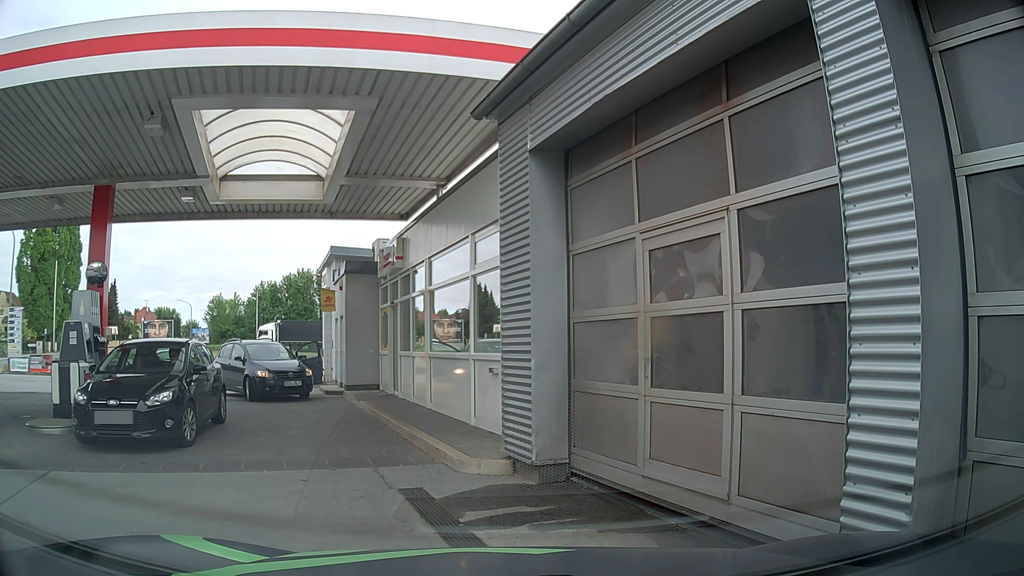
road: service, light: Day
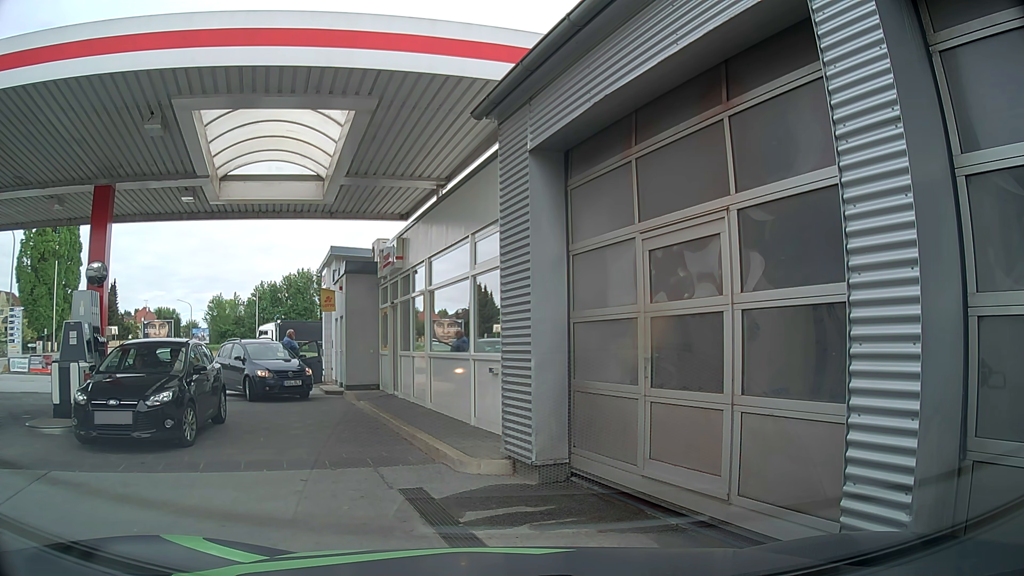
(0.0, 0.0) m; 0°
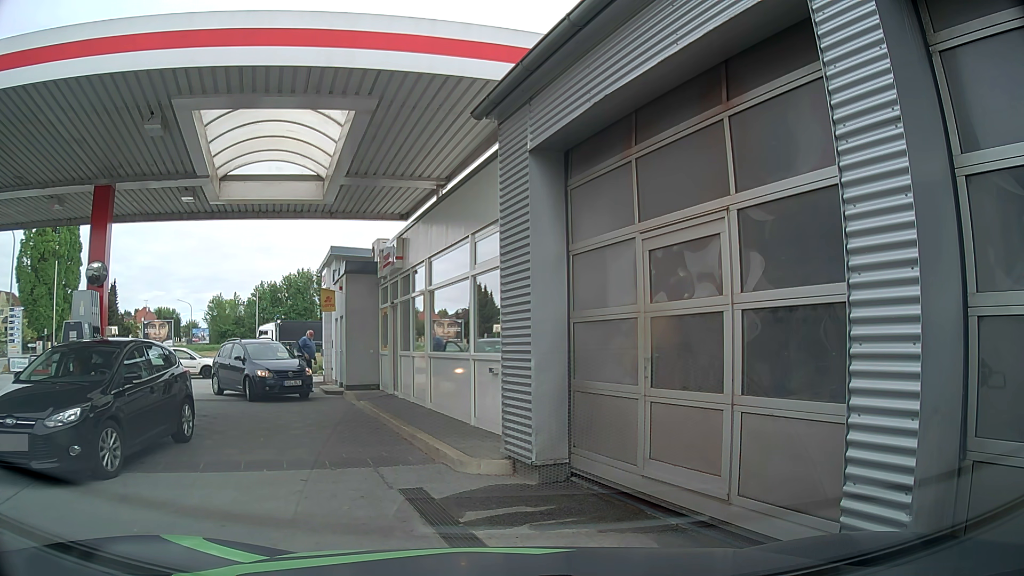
(0.0, 0.0) m; 0°
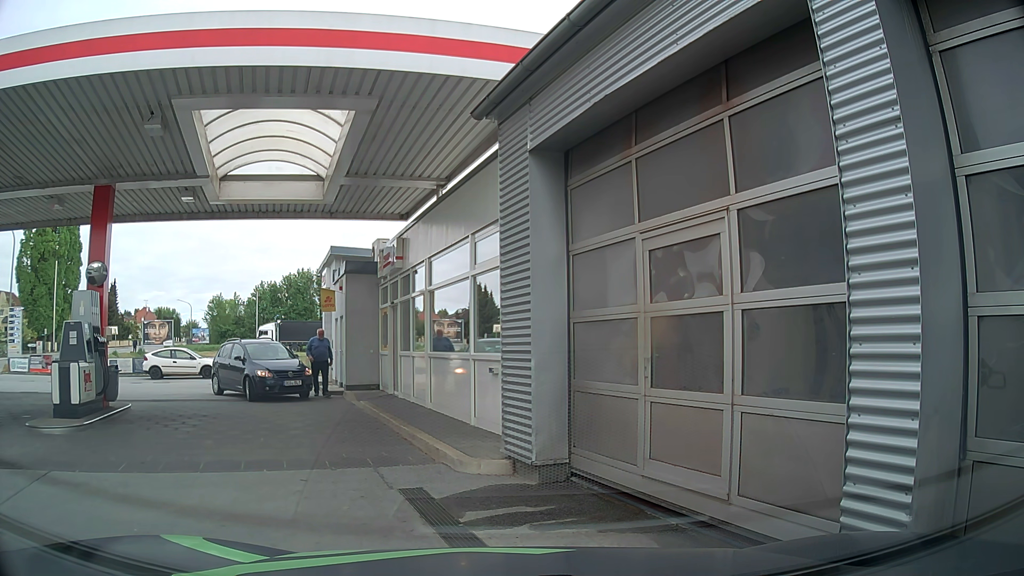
(0.0, 0.0) m; 0°
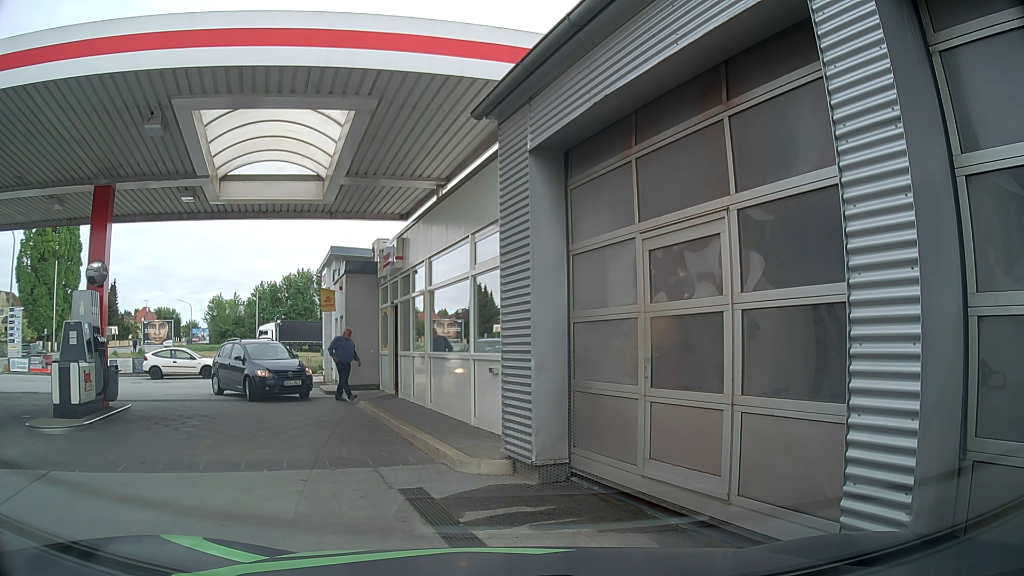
(0.0, 0.0) m; 0°
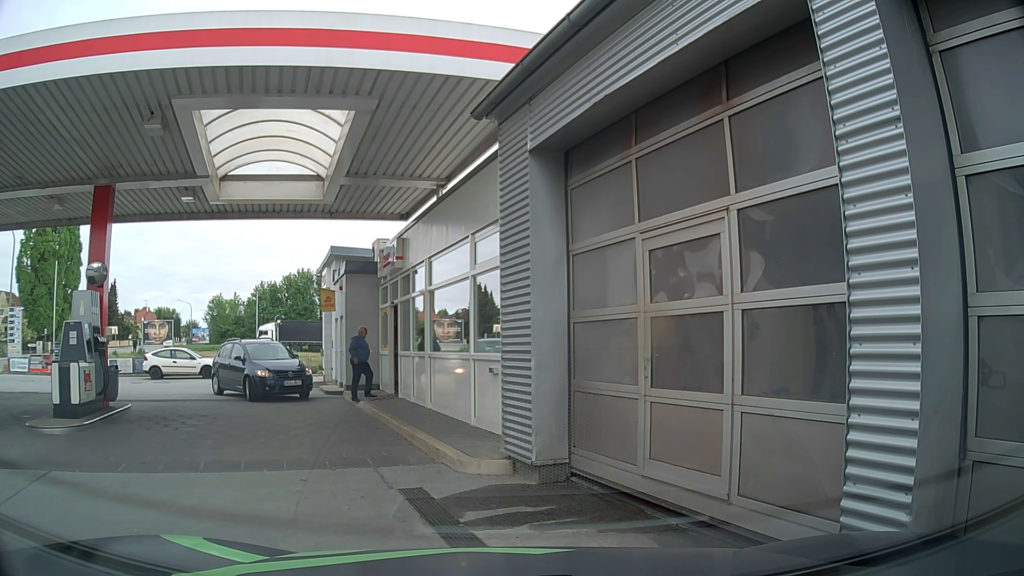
(0.0, 0.0) m; 0°
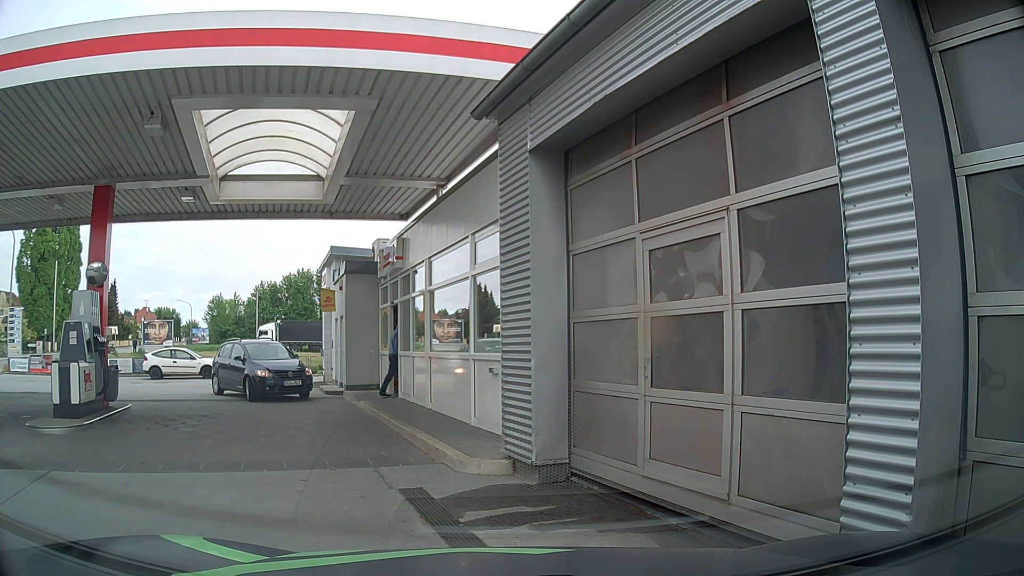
(0.0, 0.0) m; 0°
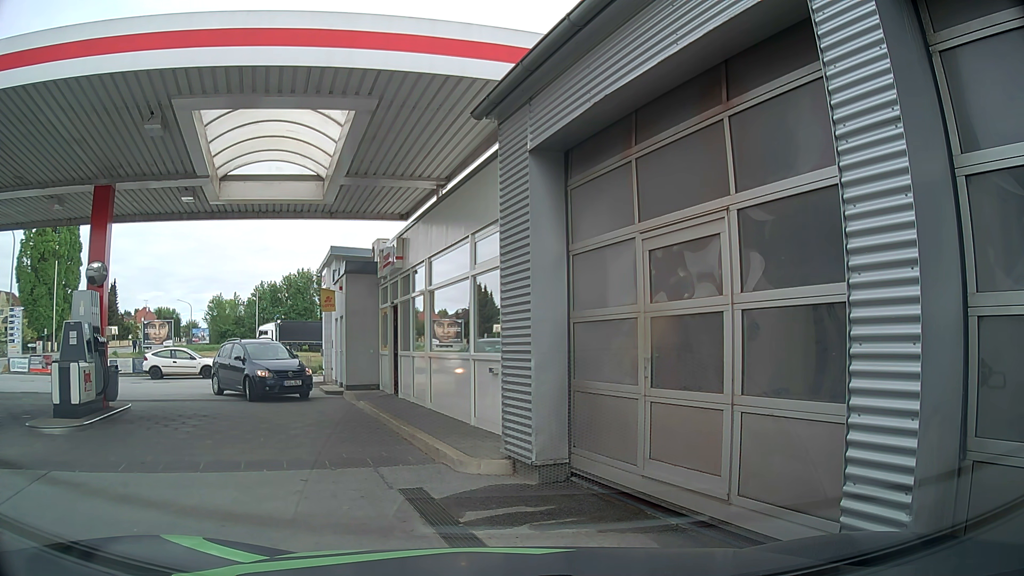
(0.0, 0.0) m; 0°
